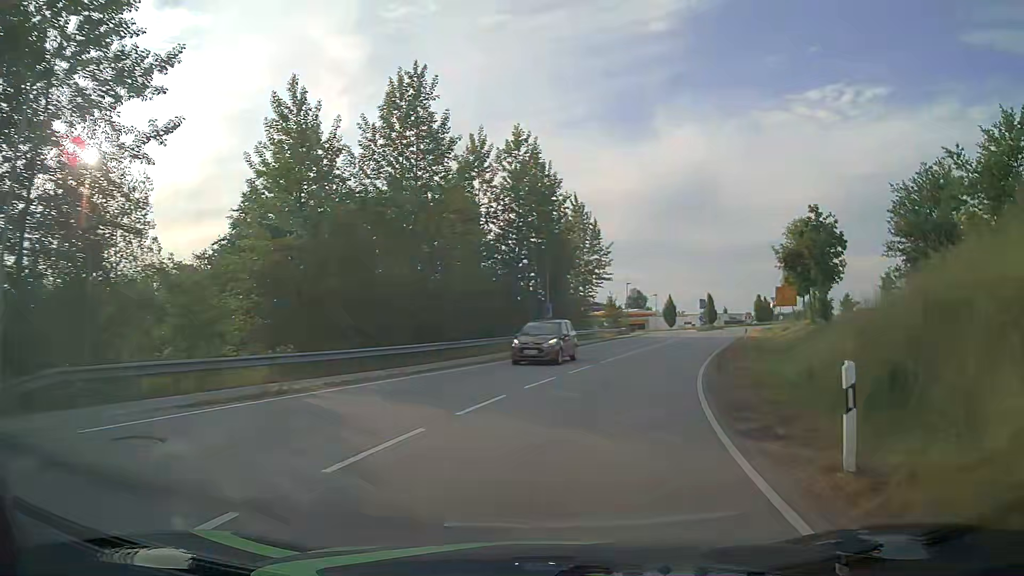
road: tertiary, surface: asphalt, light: Day
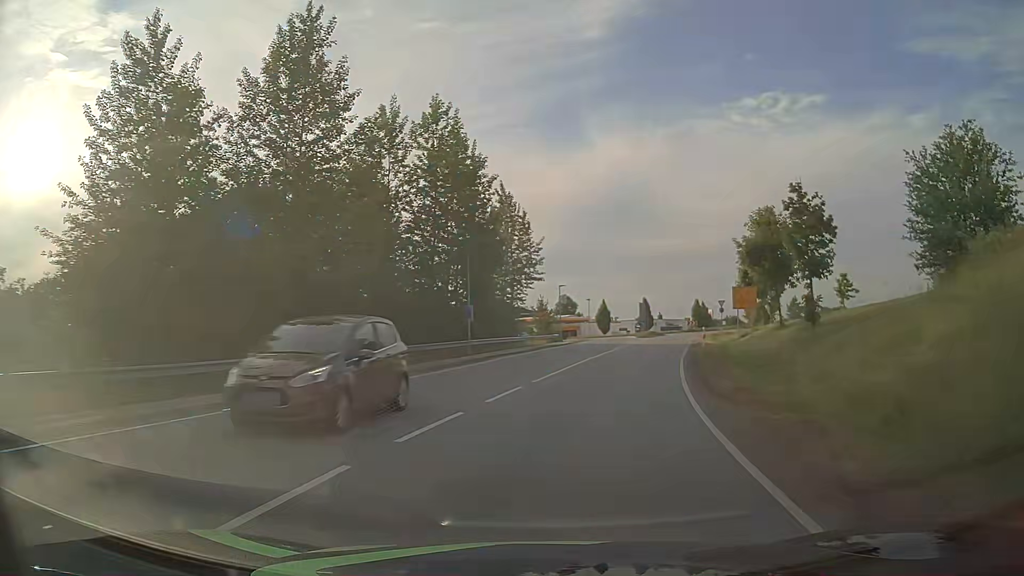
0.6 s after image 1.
(+0.4, +7.0) m; +6°
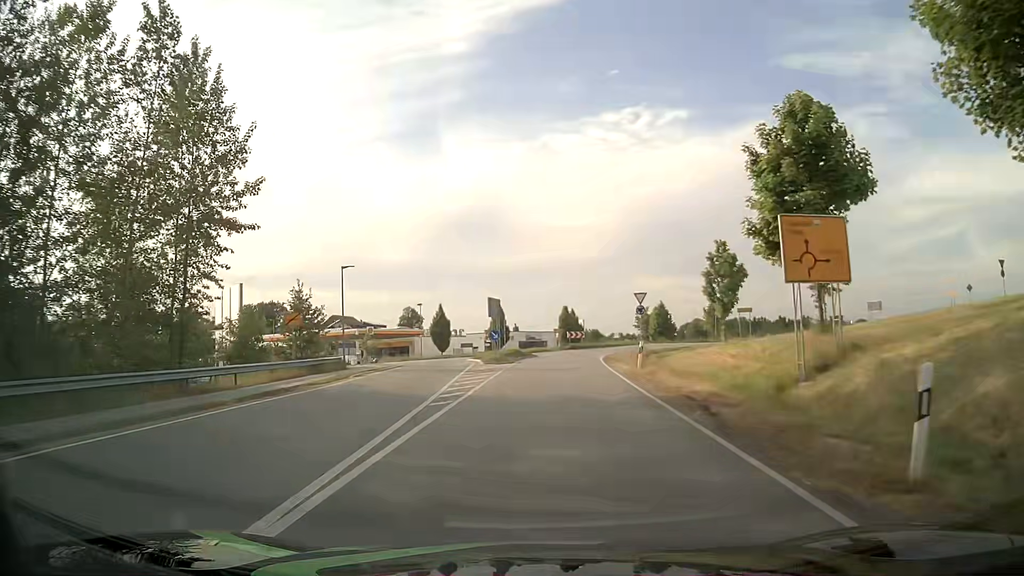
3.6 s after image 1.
(+5.2, +33.6) m; +12°
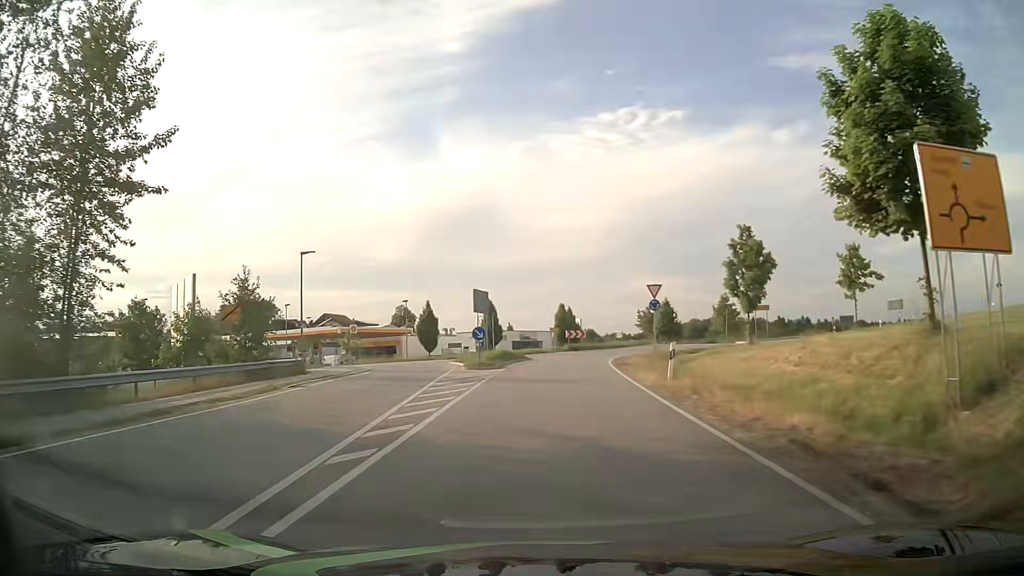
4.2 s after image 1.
(0.0, +6.4) m; 0°
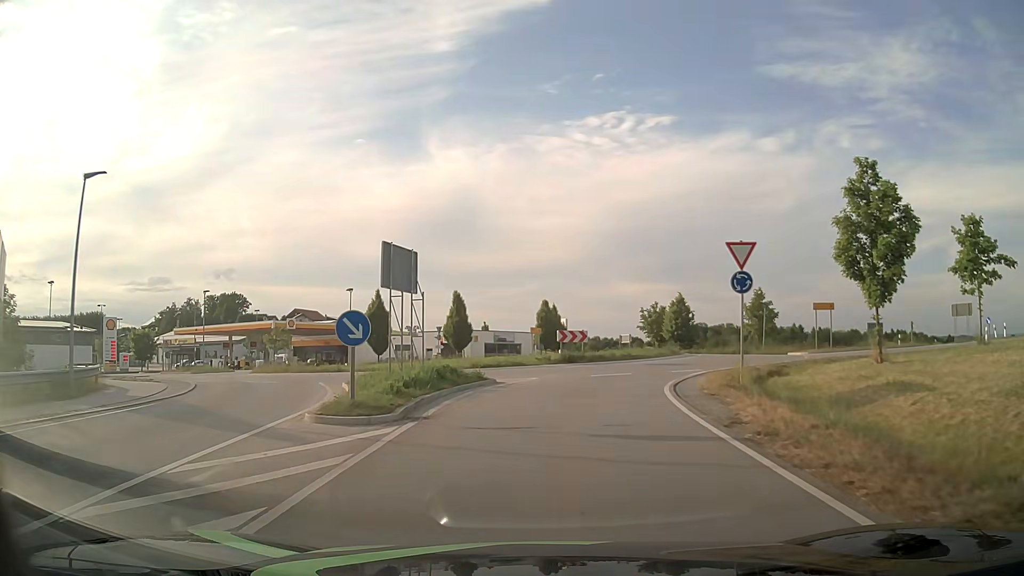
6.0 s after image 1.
(+0.3, +17.1) m; +2°
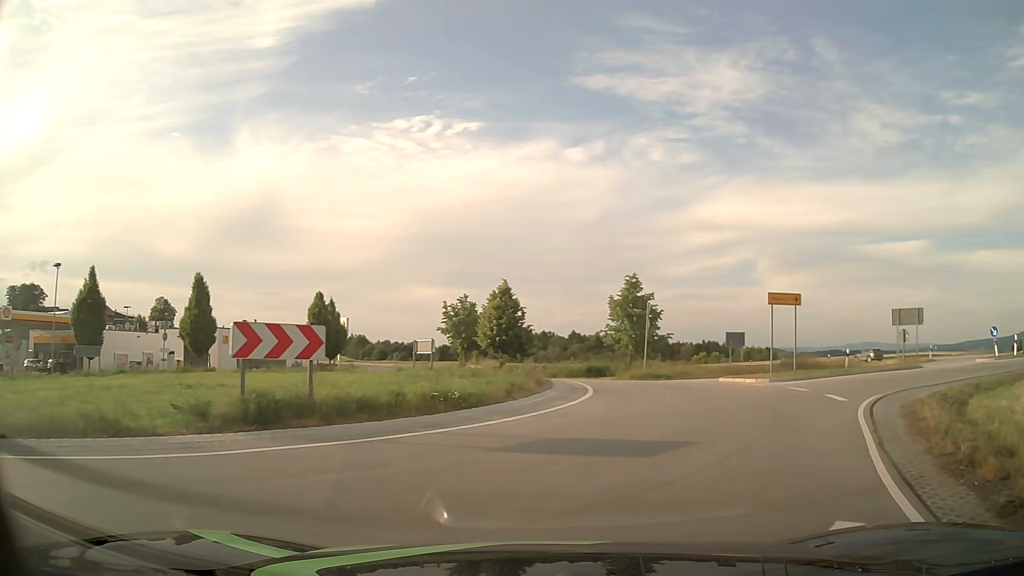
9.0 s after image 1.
(+1.9, +19.9) m; +18°
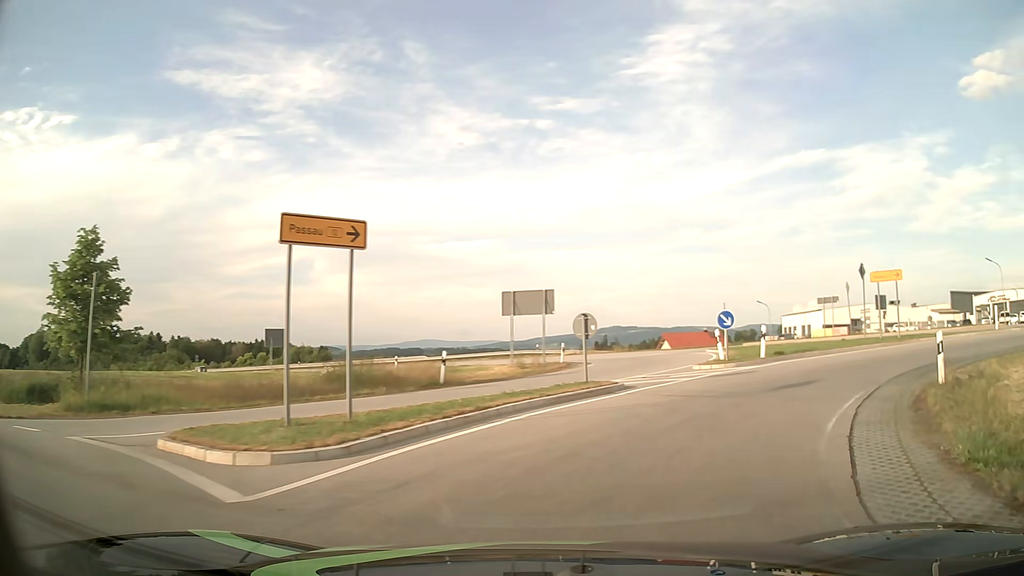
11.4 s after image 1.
(+4.9, +15.0) m; +38°
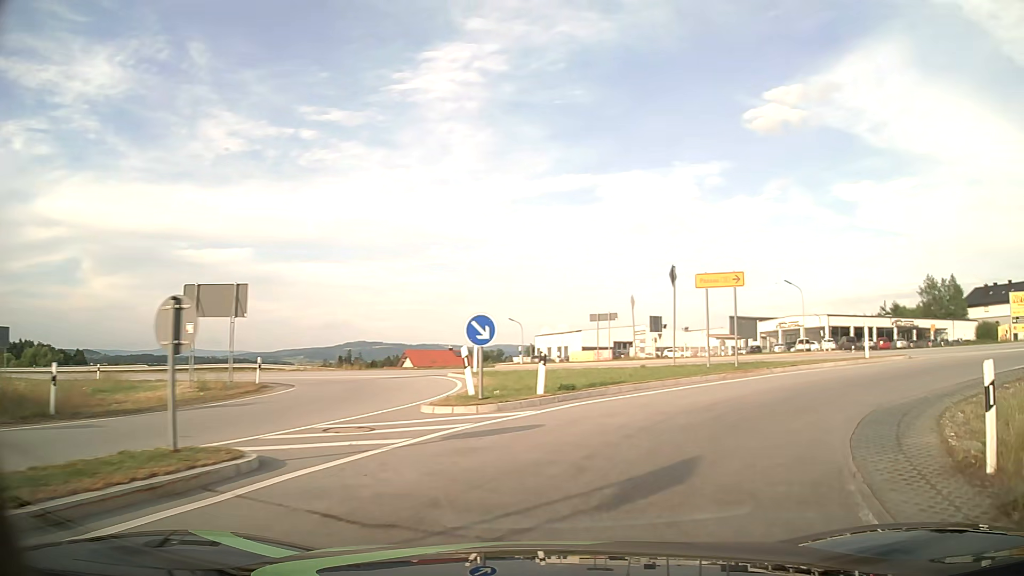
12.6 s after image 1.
(+1.7, +8.6) m; +22°
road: primary_link
(+2, +10) (+10, +16) (+20, +16) (+29, +13) (+38, +9) (+47, +5) (+56, 0) (+65, -5) (+73, -10) (+82, -15) m
